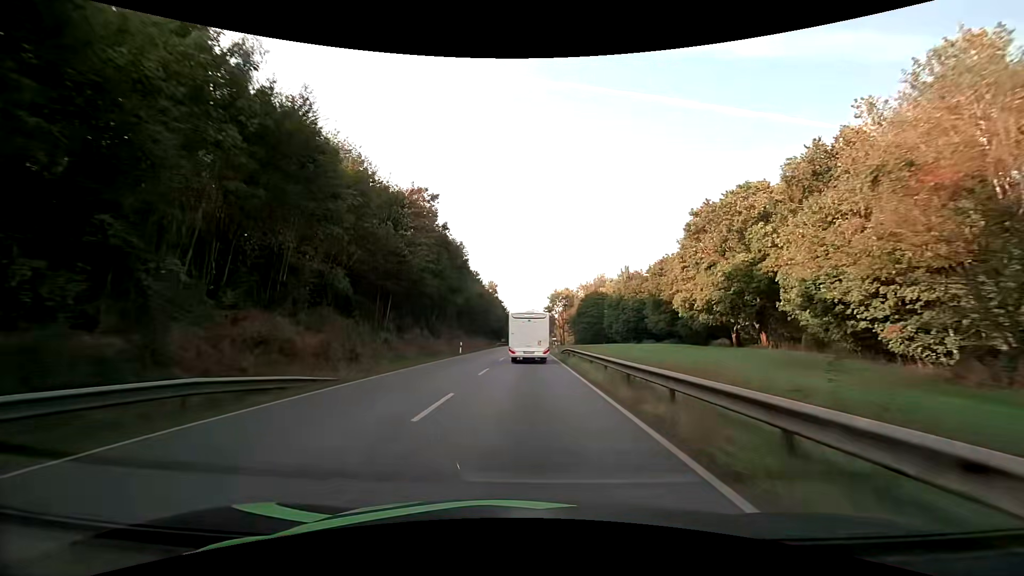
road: primary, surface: asphalt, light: Day
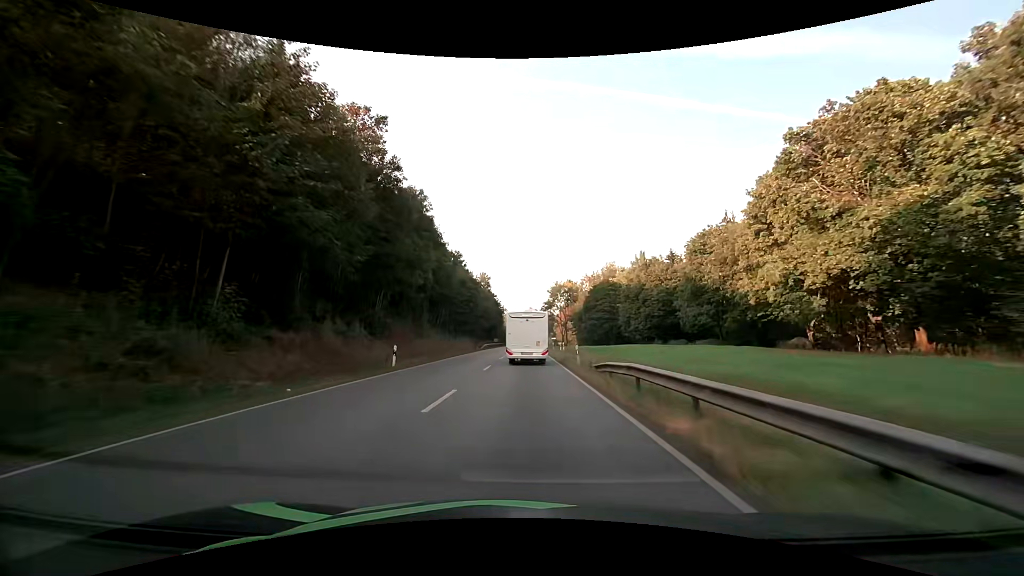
(+0.1, +21.3) m; 0°
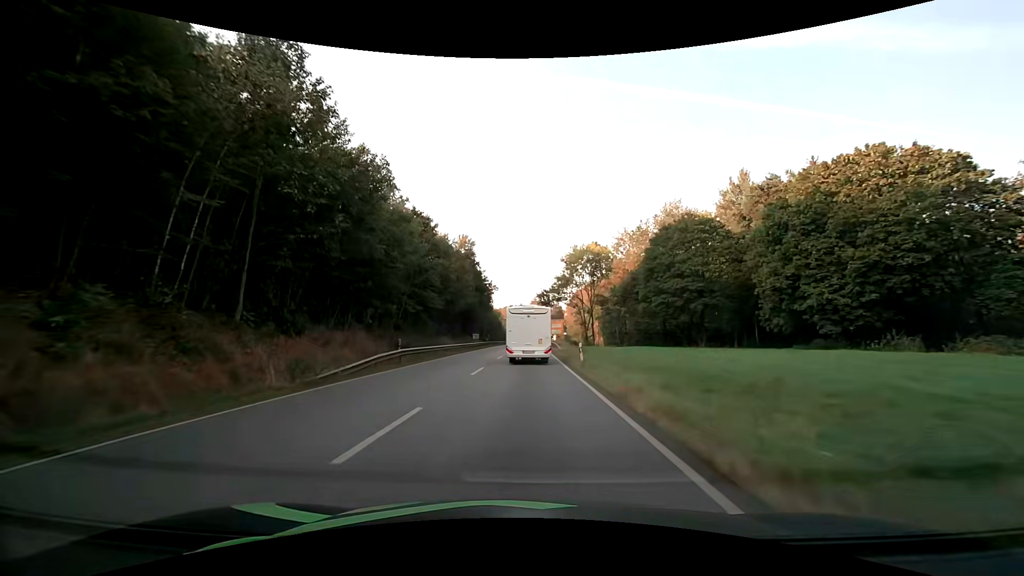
(0.0, +51.5) m; -1°
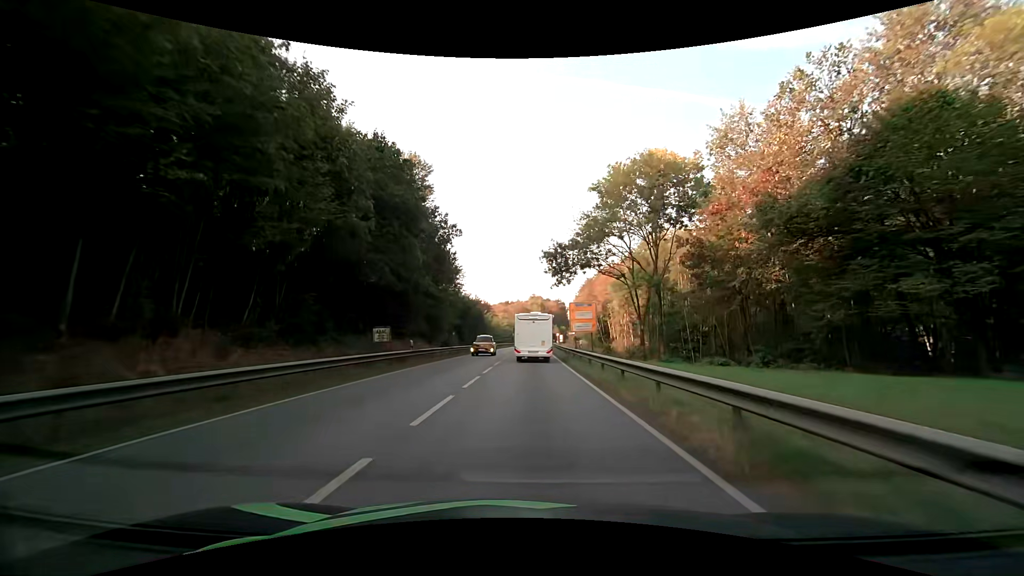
(0.0, +45.8) m; +1°
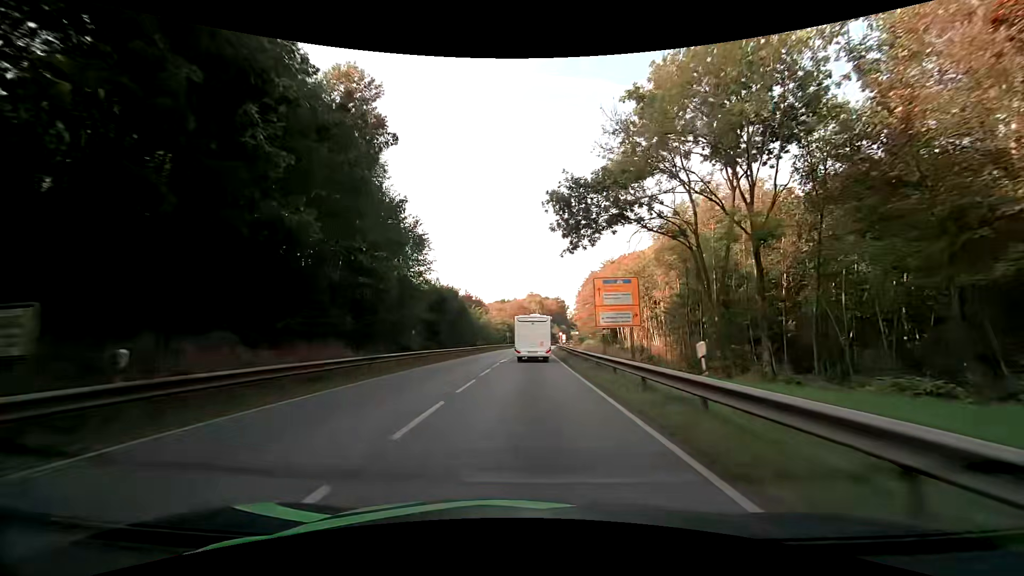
(0.0, +18.9) m; 0°
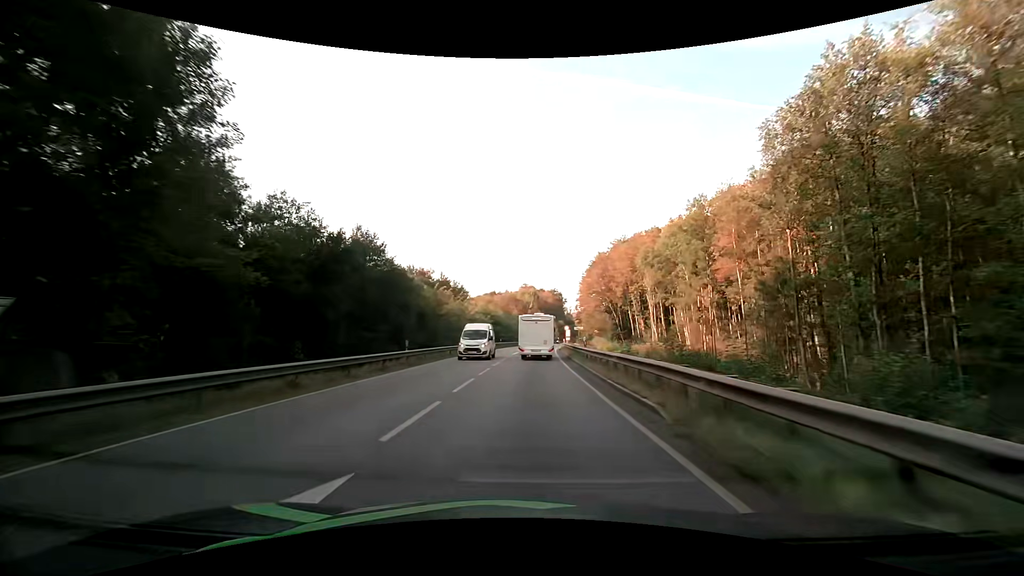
(0.0, +29.8) m; 0°
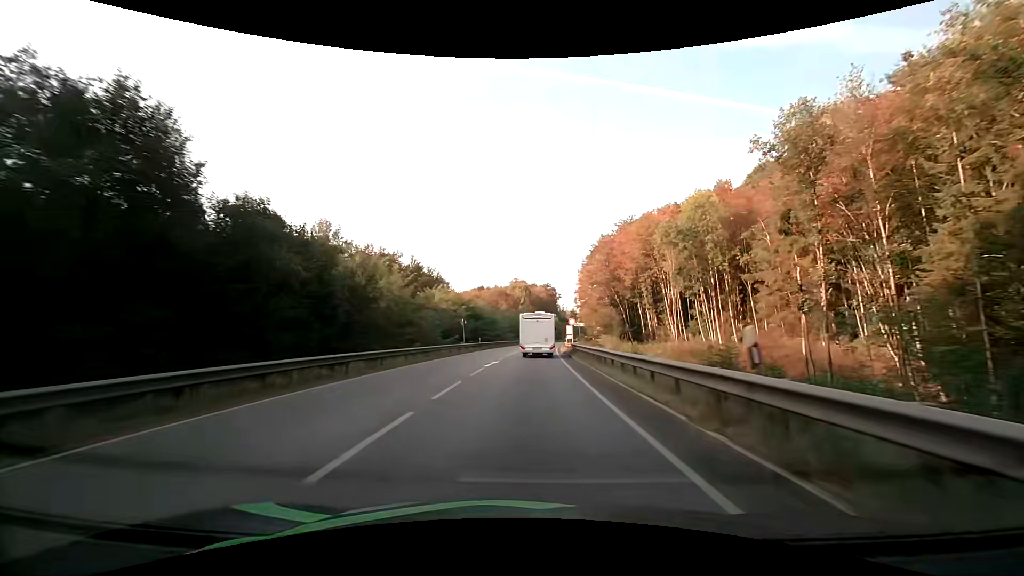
(+0.3, +19.8) m; +1°
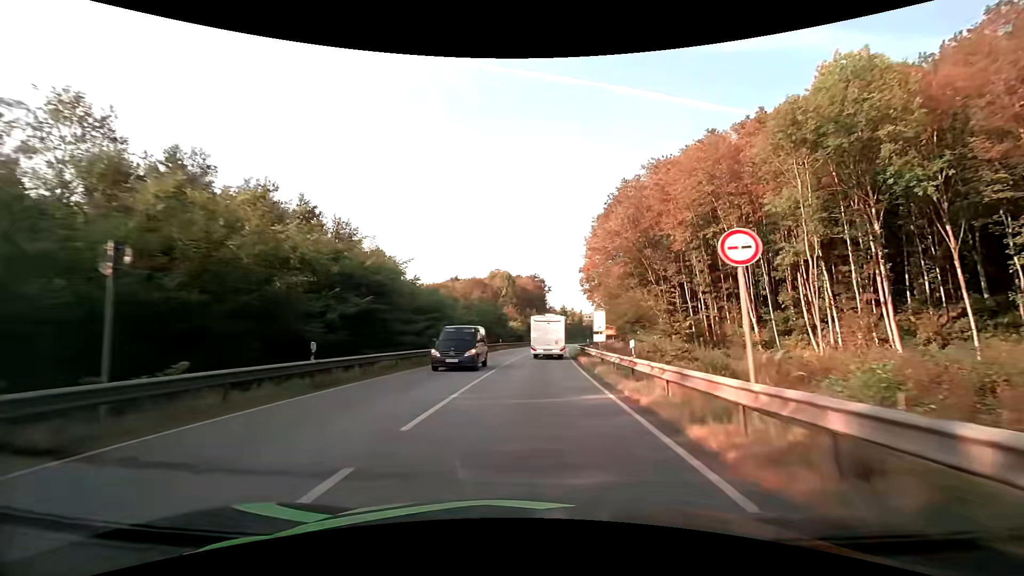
(+0.5, +38.8) m; +2°
(0, +10) (0, +20) (+1, +30) (+1, +40) (+2, +50) (+3, +60) (+4, +70) (+5, +80) (+6, +90) (+7, +100) m
